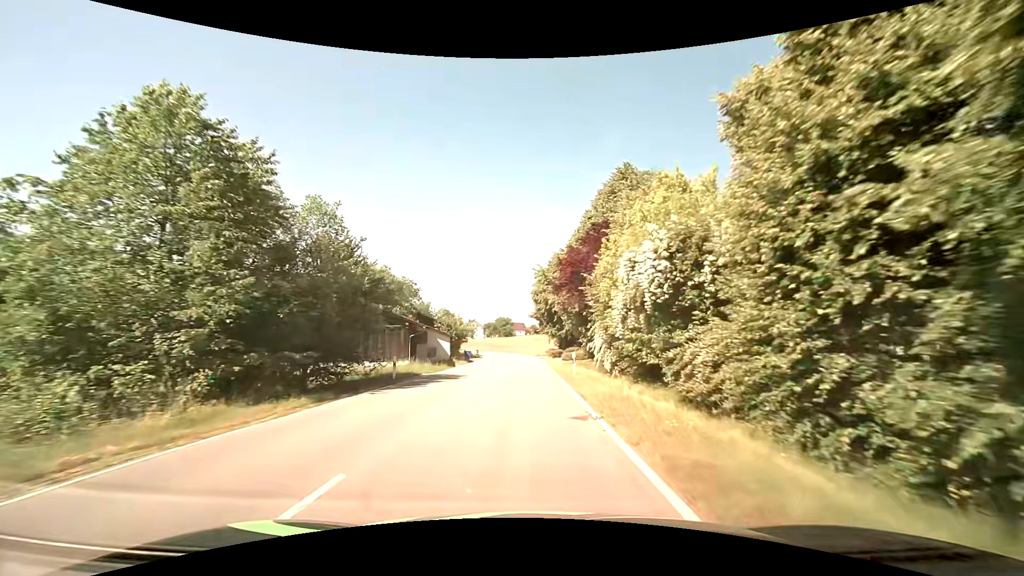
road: tertiary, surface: asphalt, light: Day
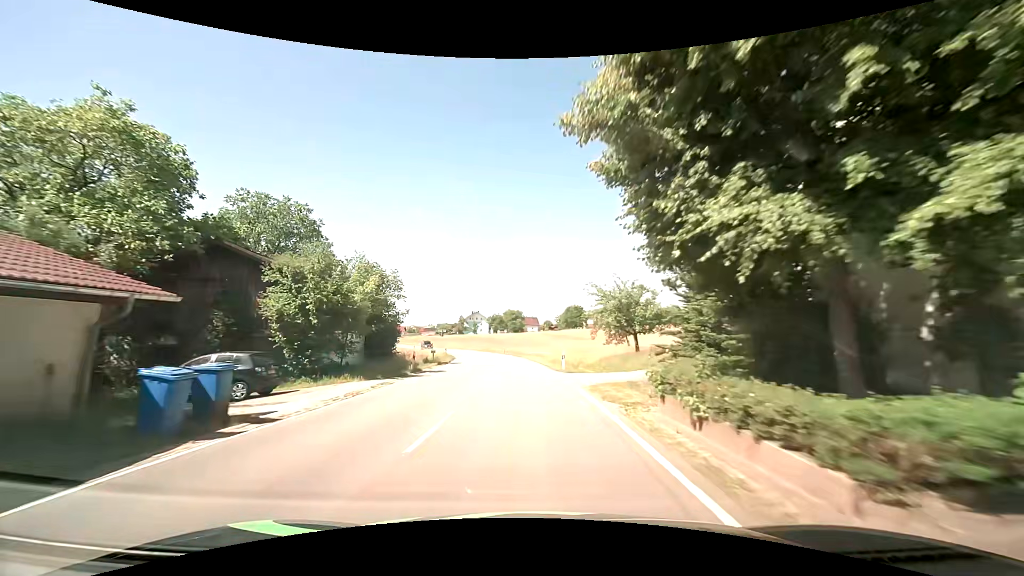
(-0.4, +43.6) m; -1°
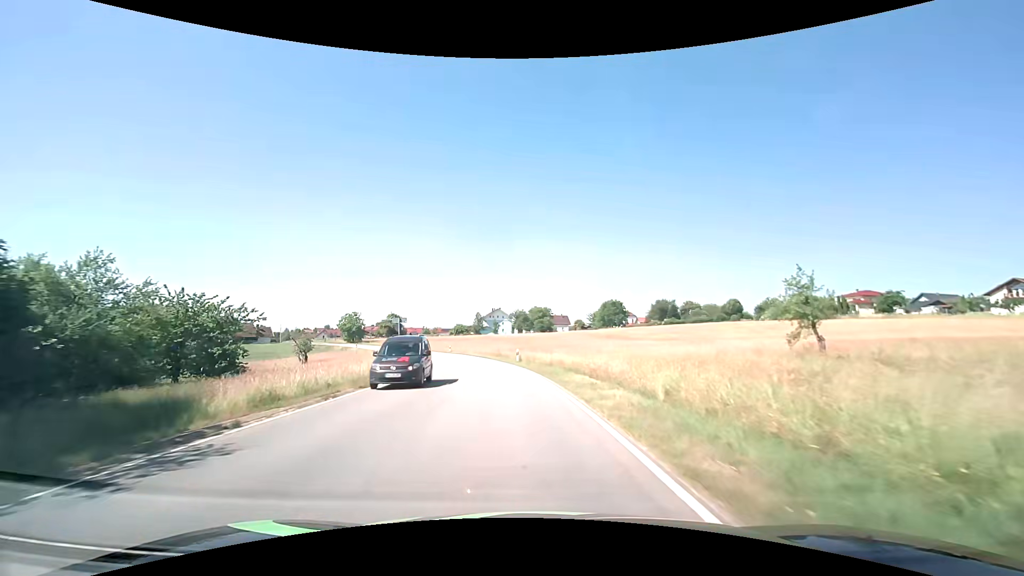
(-0.8, +32.6) m; -3°
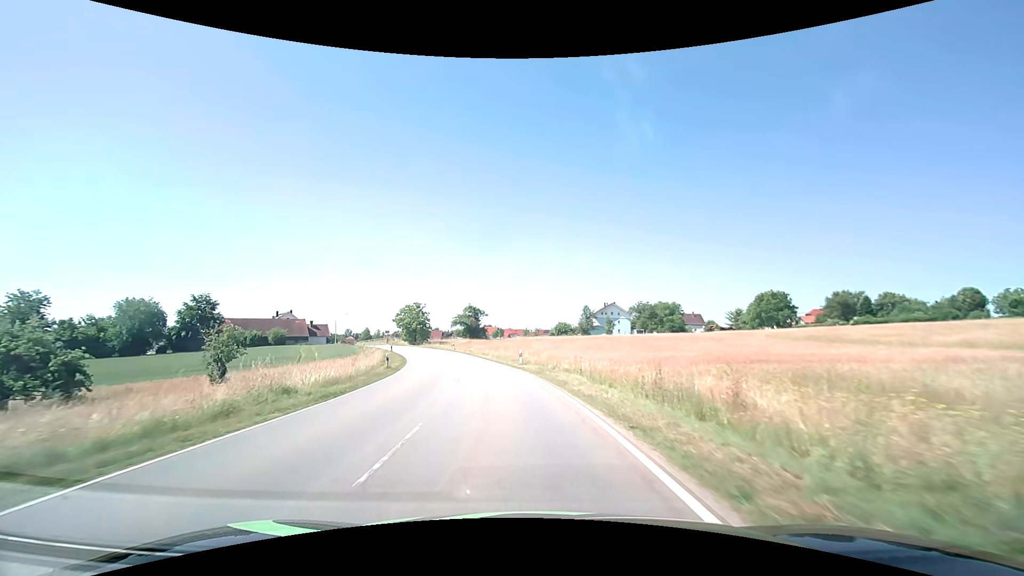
(-4.0, +41.1) m; -12°
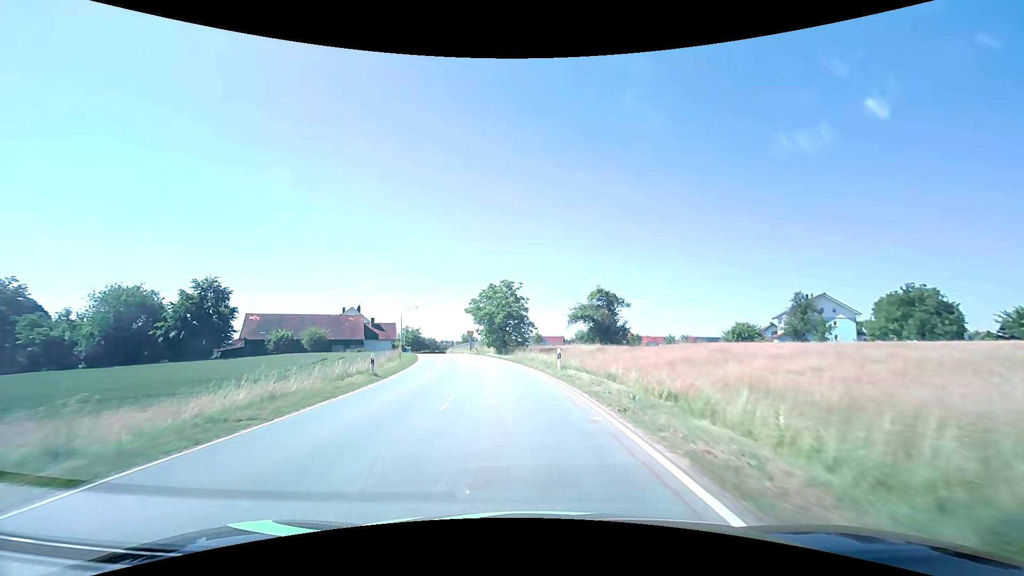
(-5.6, +43.4) m; -14°
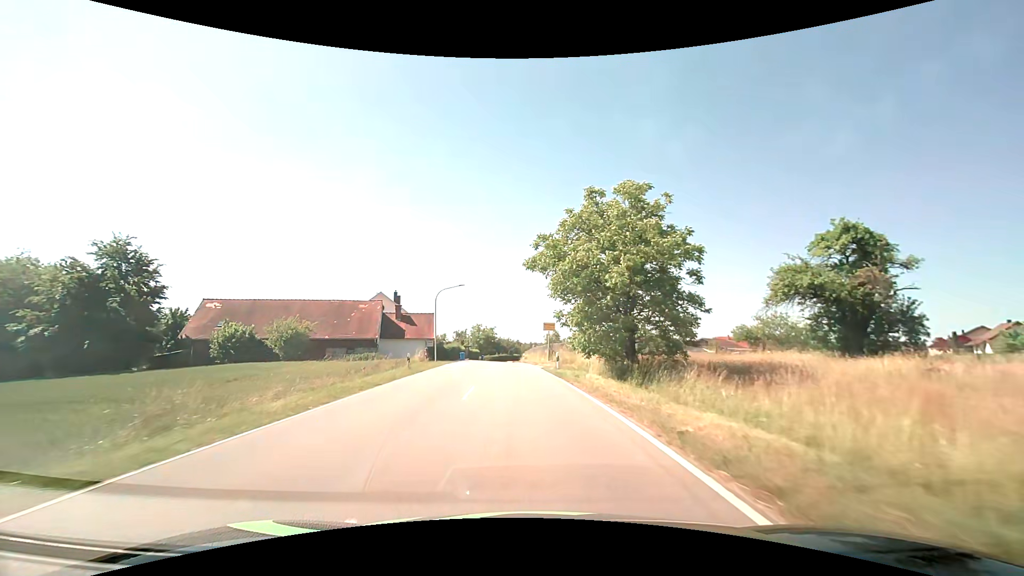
(-3.0, +33.8) m; -10°
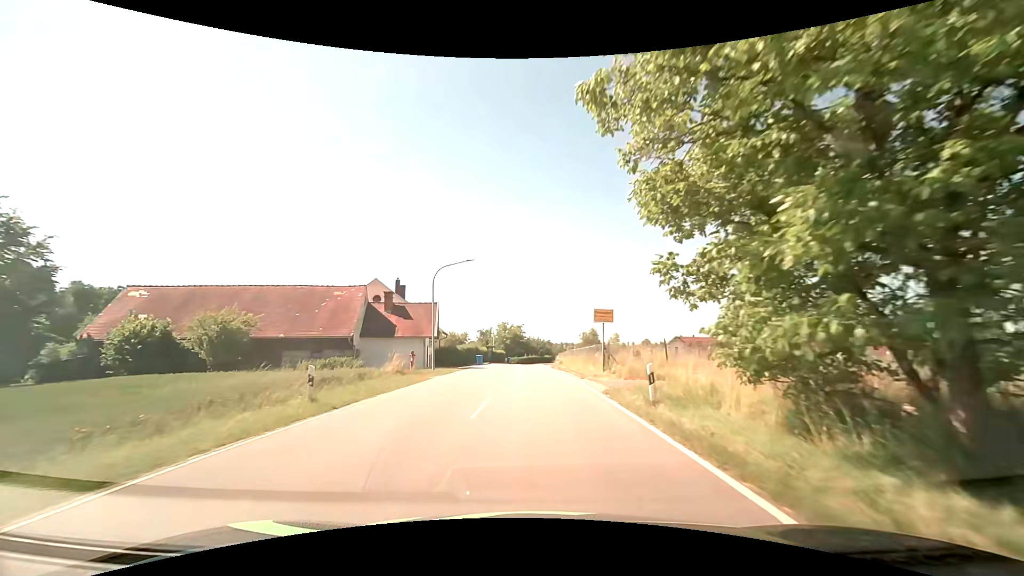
(-0.5, +14.7) m; -4°
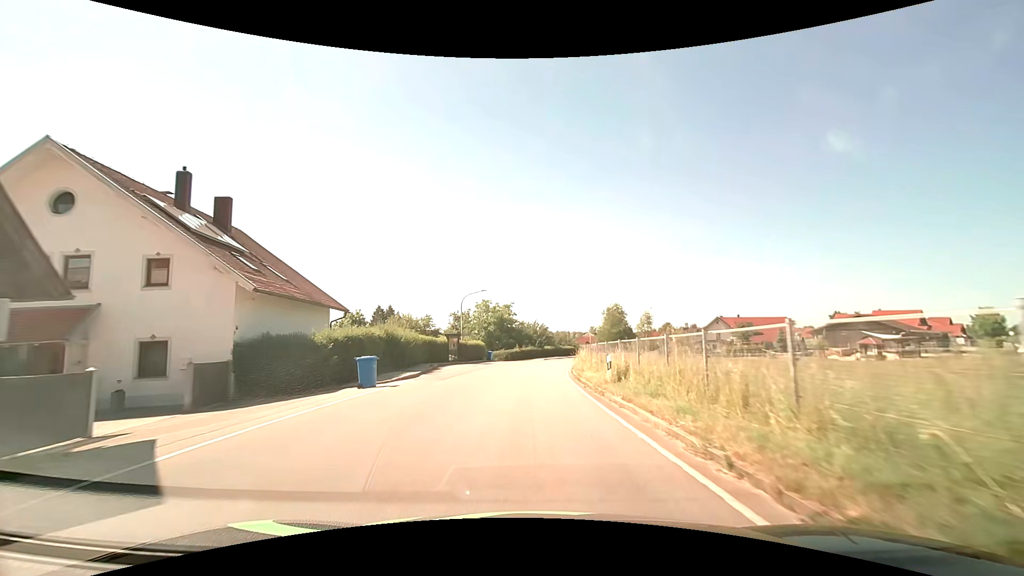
(0.0, +35.5) m; +1°
(0, +10) (0, +20) (0, +30) (+1, +40) (+2, +50) (+4, +60) (+6, +70) (+9, +79) (+12, +89) (+17, +98) m
